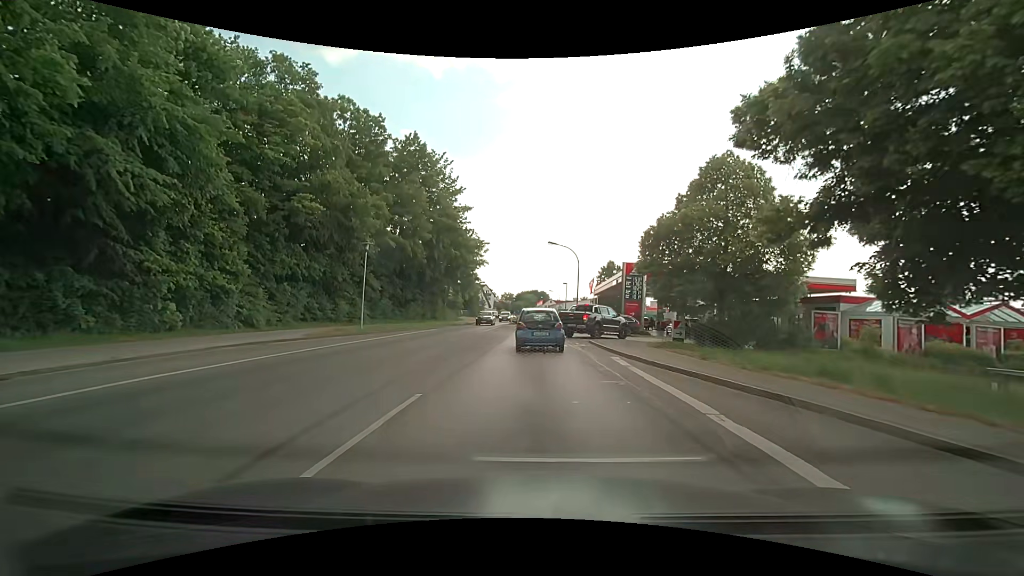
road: secondary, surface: asphalt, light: Day
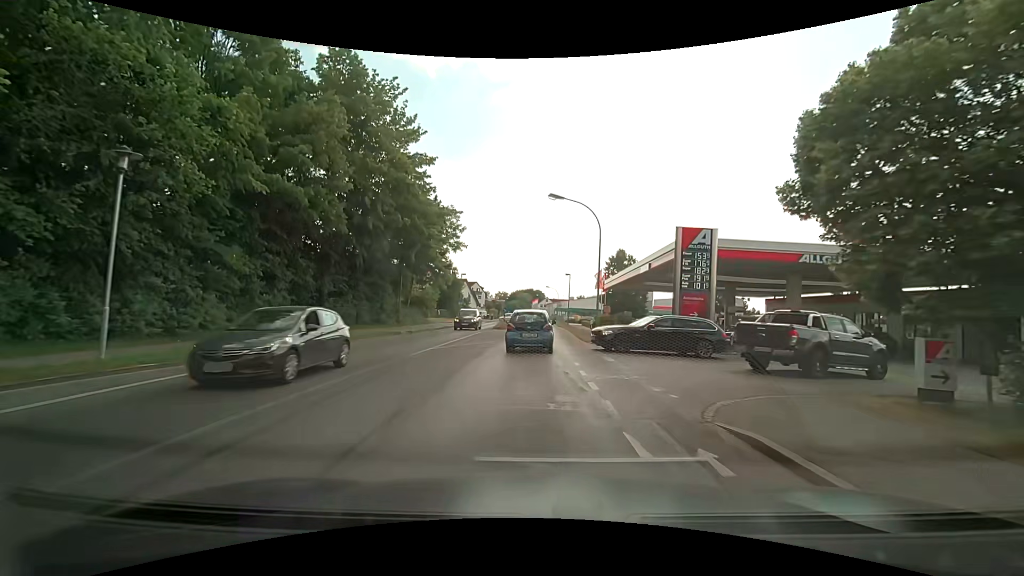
(0.0, +17.0) m; 0°
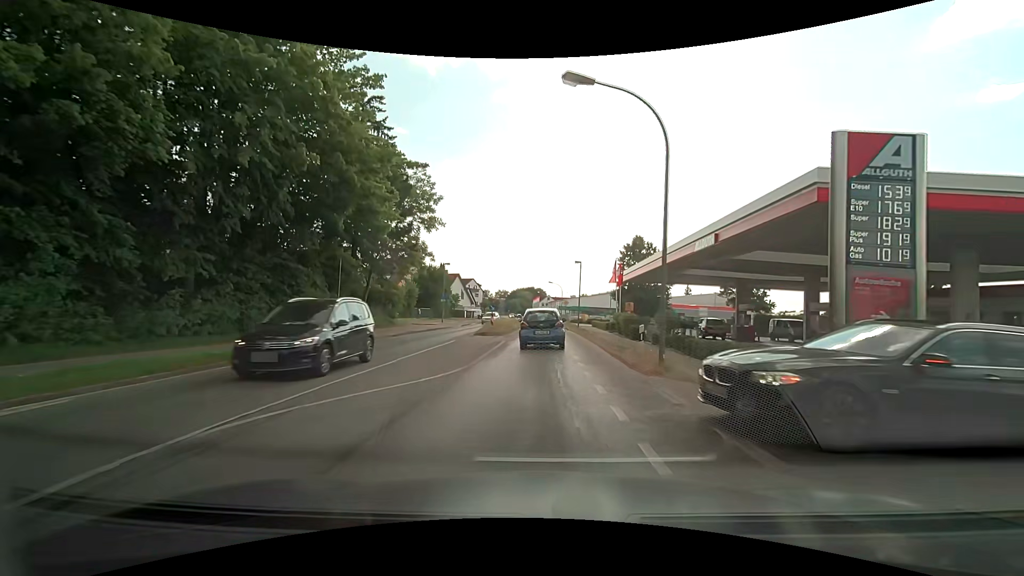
(0.0, +12.7) m; 0°
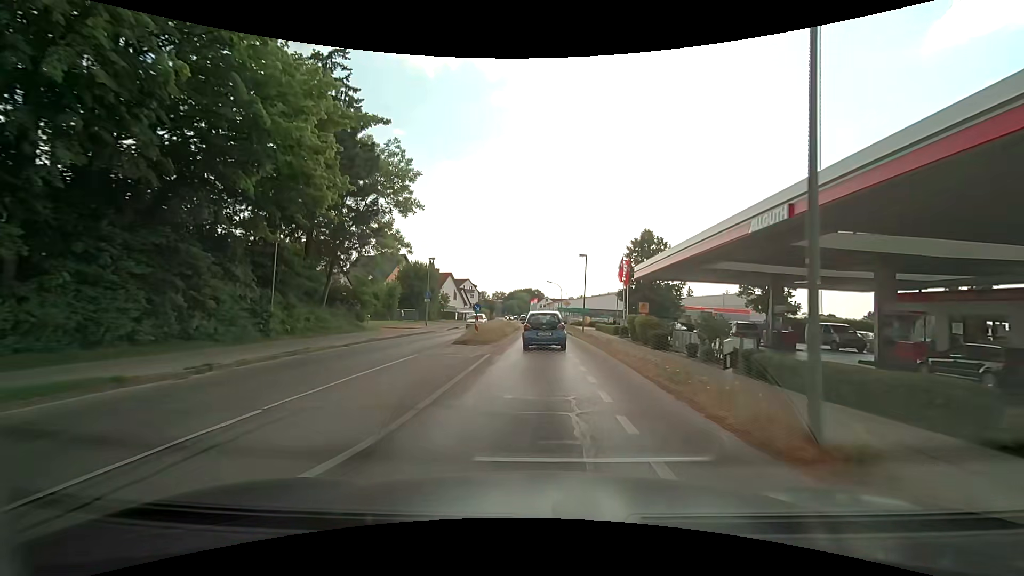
(0.0, +6.6) m; 0°
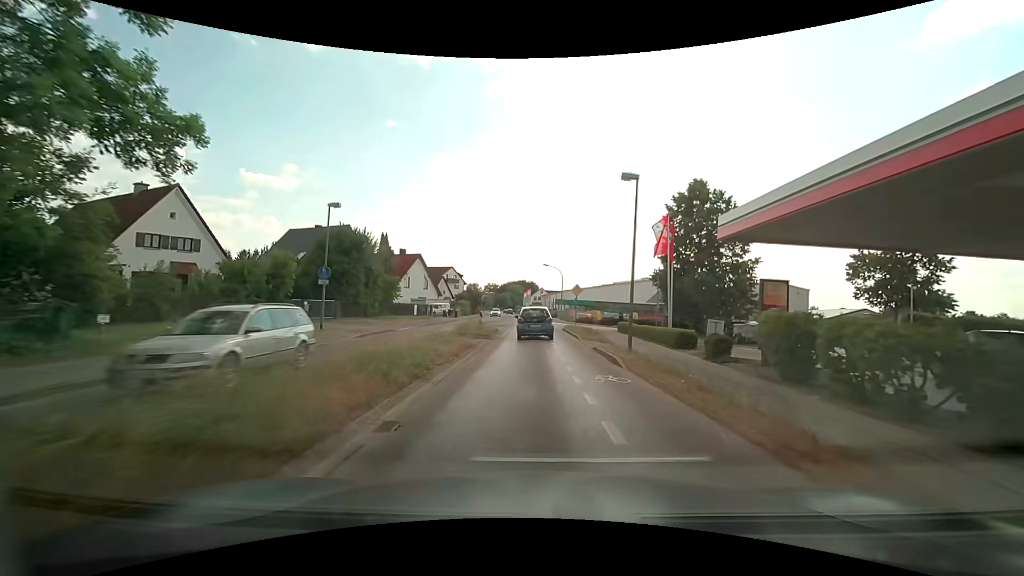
(+0.1, +20.9) m; 0°
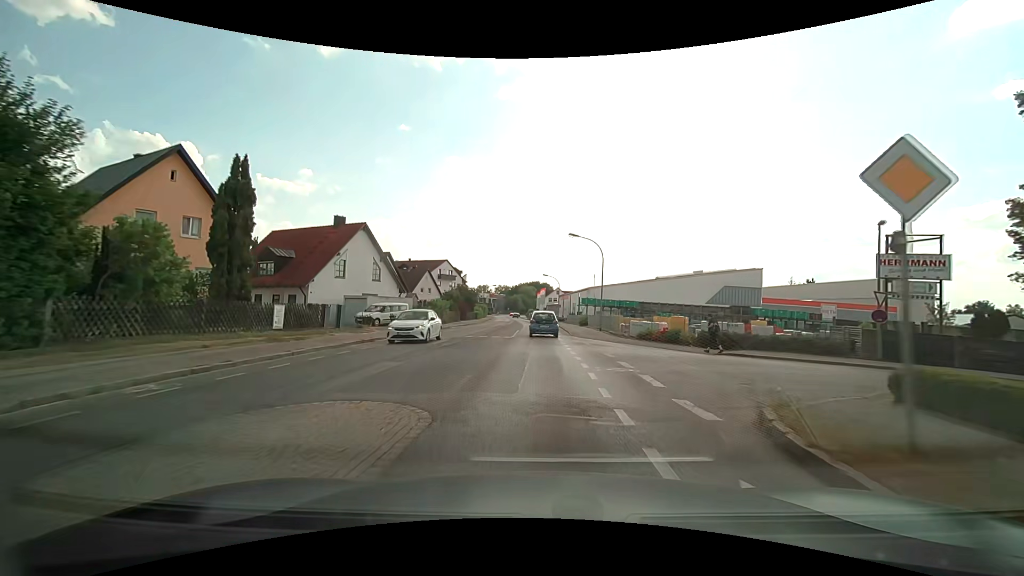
(-0.5, +29.1) m; -2°
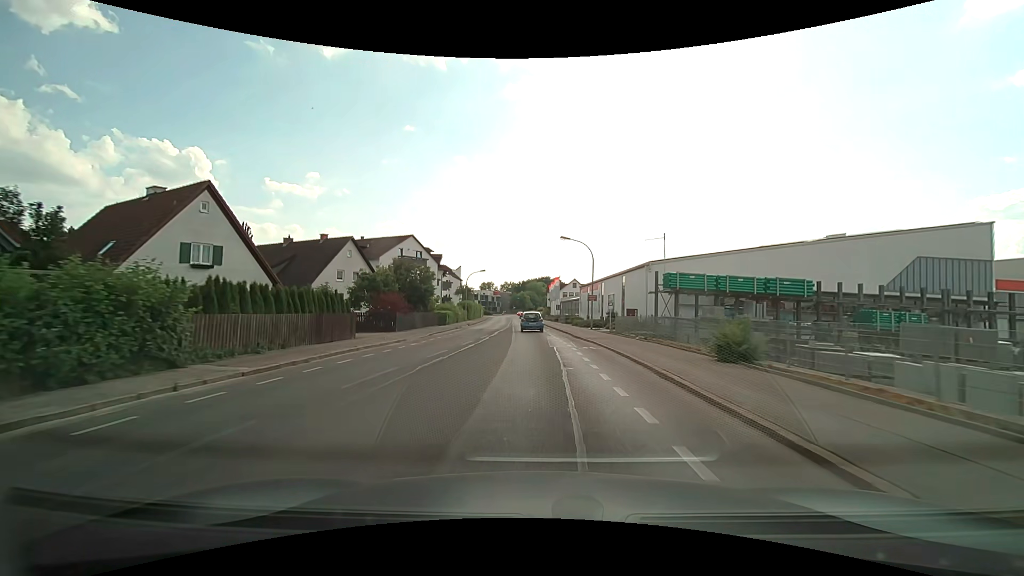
(-0.2, +38.1) m; -1°
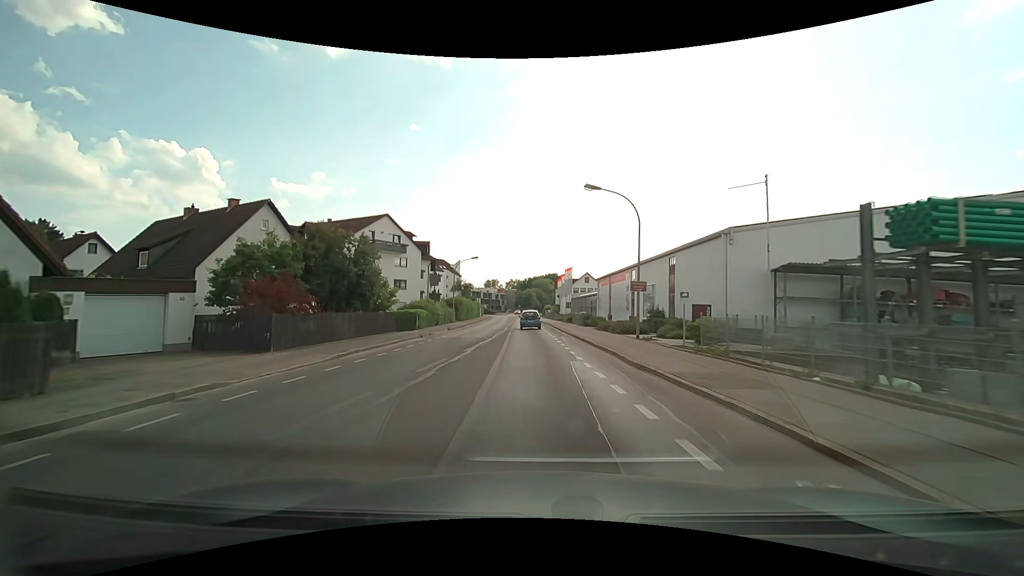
(-0.2, +15.8) m; -1°
(0, +10) (0, +20) (-1, +30) (-1, +40) (-1, +50) (-2, +60) (-2, +70) (-2, +80) (-3, +90) (-3, +100) m
